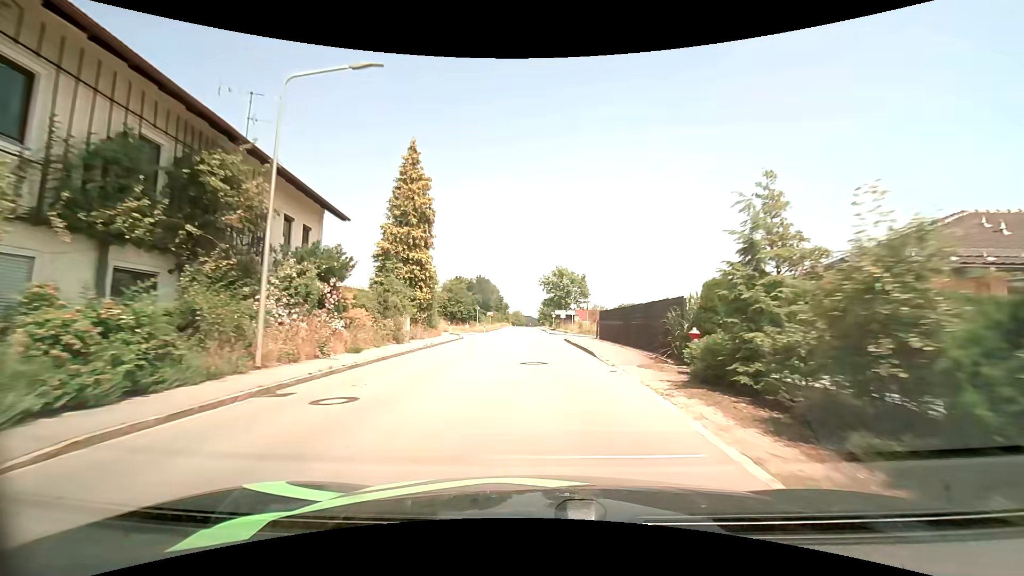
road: tertiary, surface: asphalt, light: Day
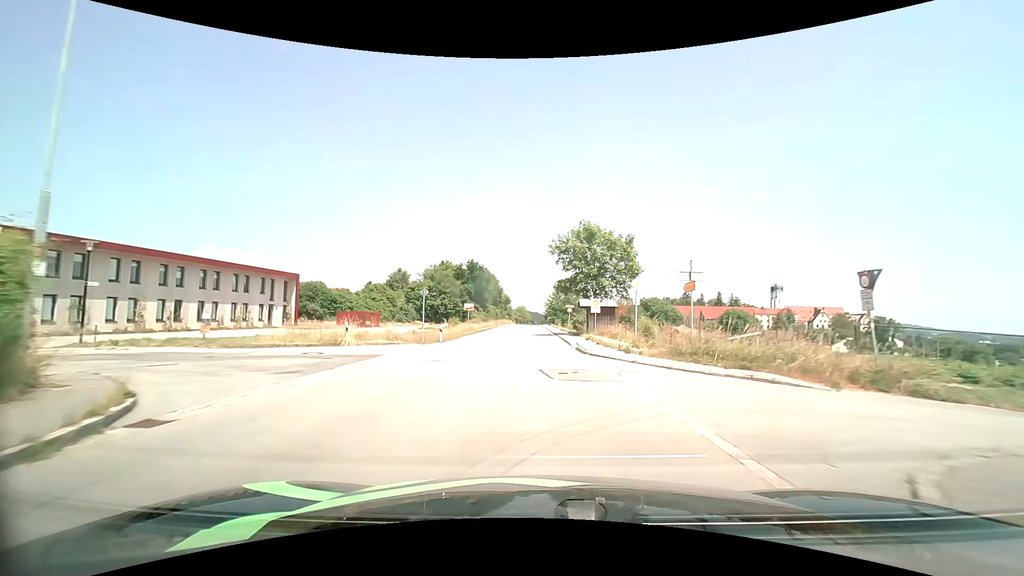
(+0.1, +30.9) m; 0°
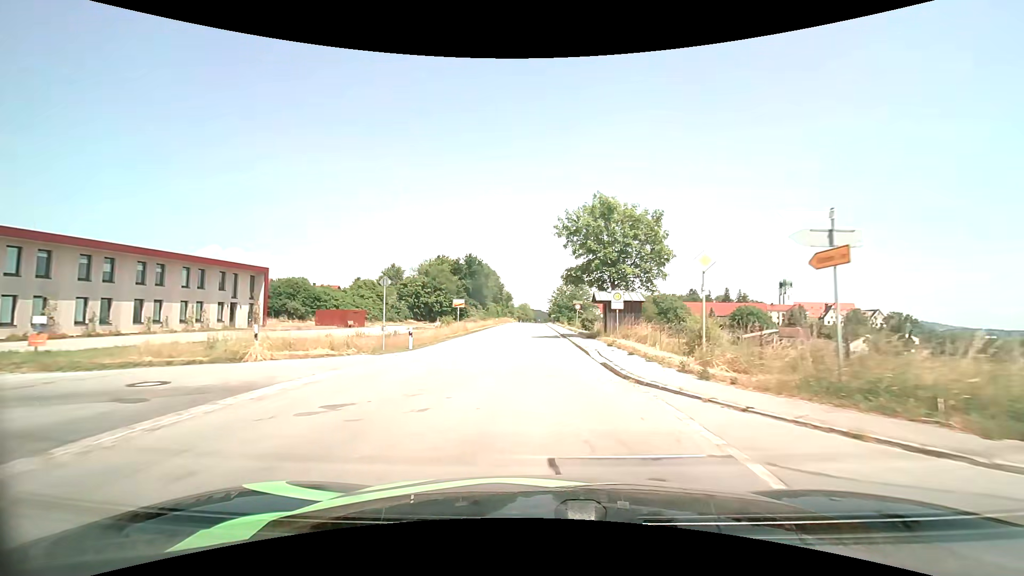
(0.0, +8.1) m; 0°
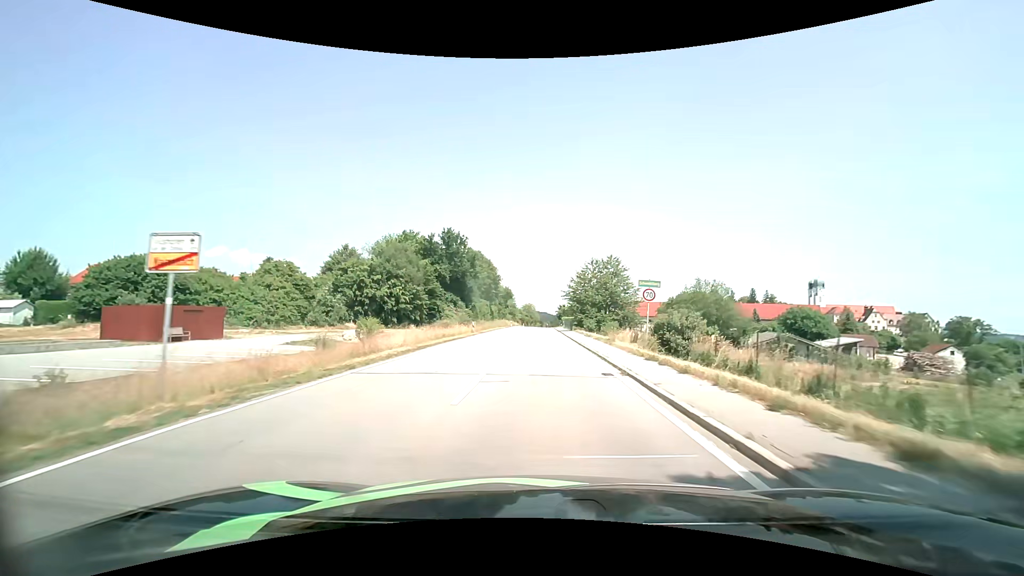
(-0.3, +32.8) m; -1°
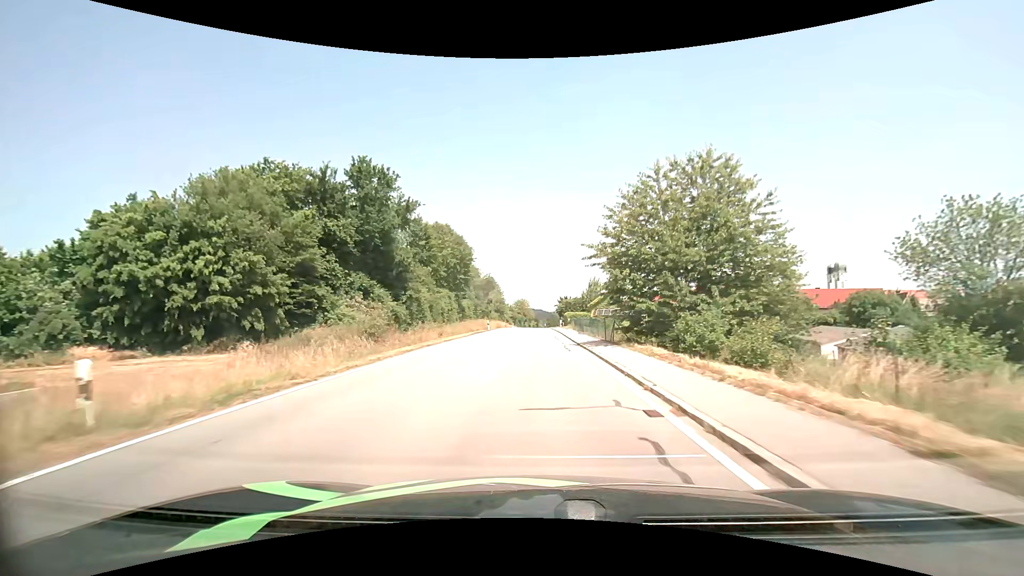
(+0.3, +34.5) m; +1°
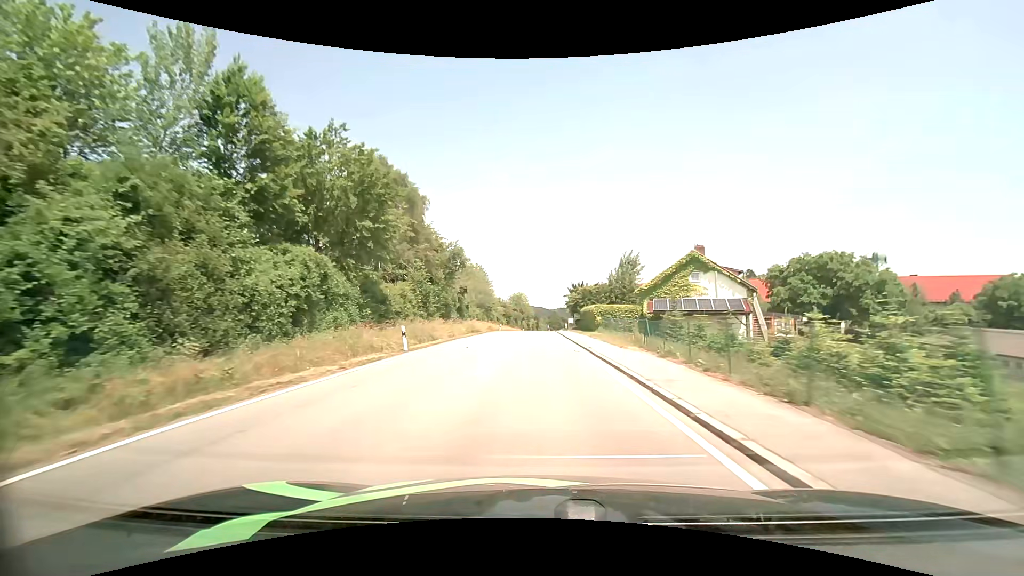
(-0.2, +36.5) m; 0°
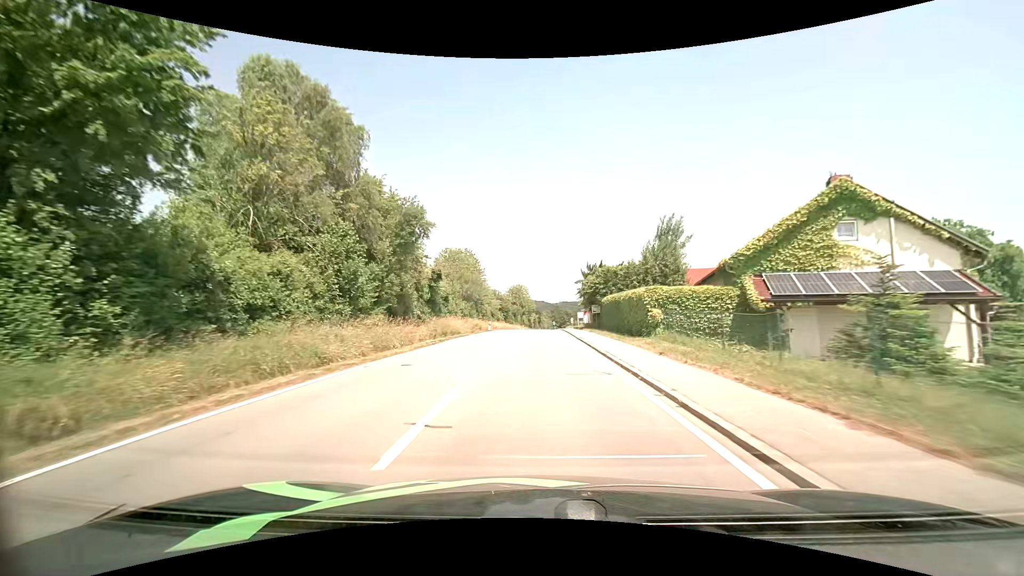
(0.0, +18.5) m; 0°
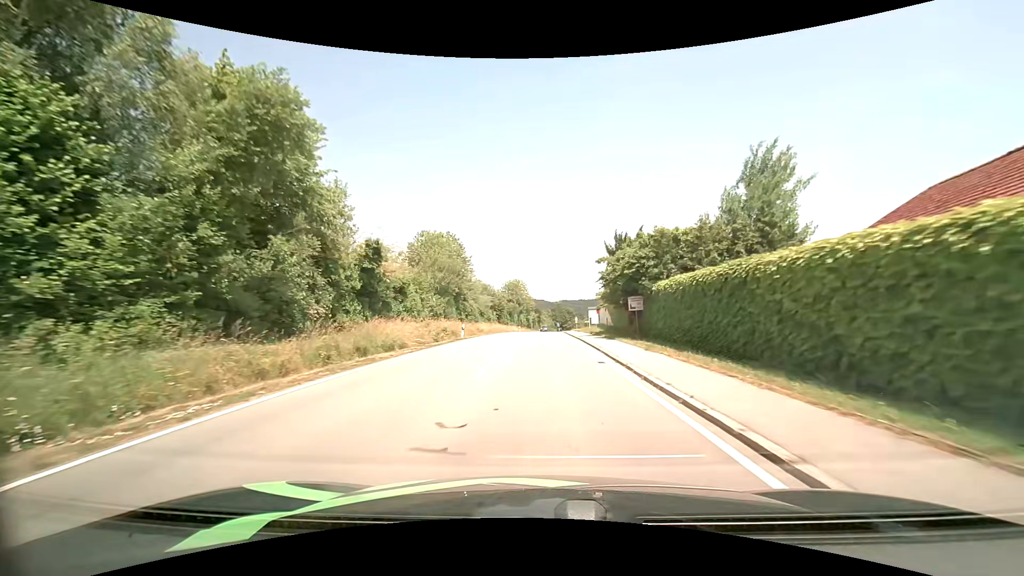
(0.0, +18.2) m; 0°
(0, +10) (0, +20) (0, +30) (0, +40) (+1, +50) (+1, +60) (+1, +70) (+2, +80) (+2, +90) (+3, +100) m
